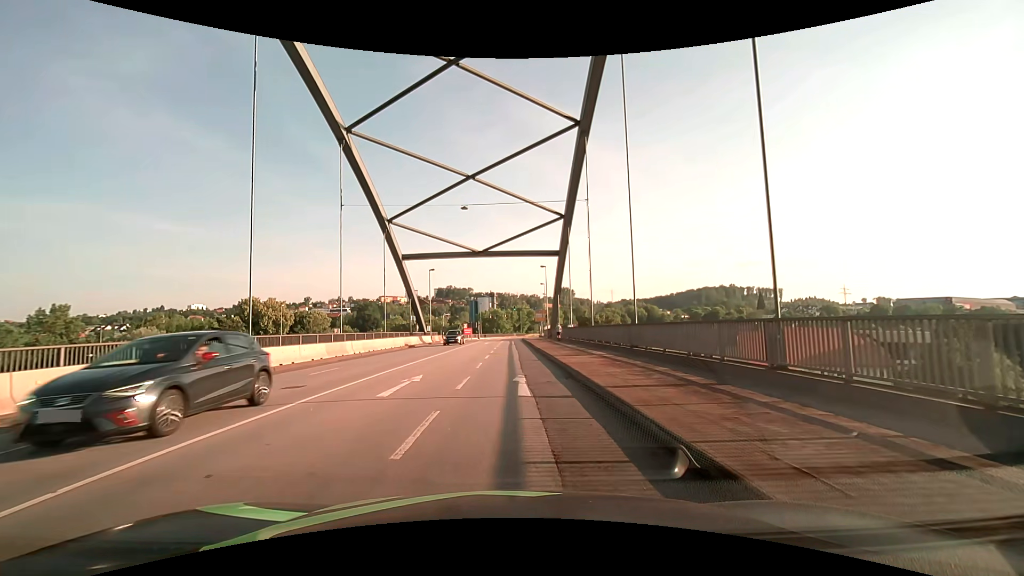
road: primary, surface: asphalt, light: Day
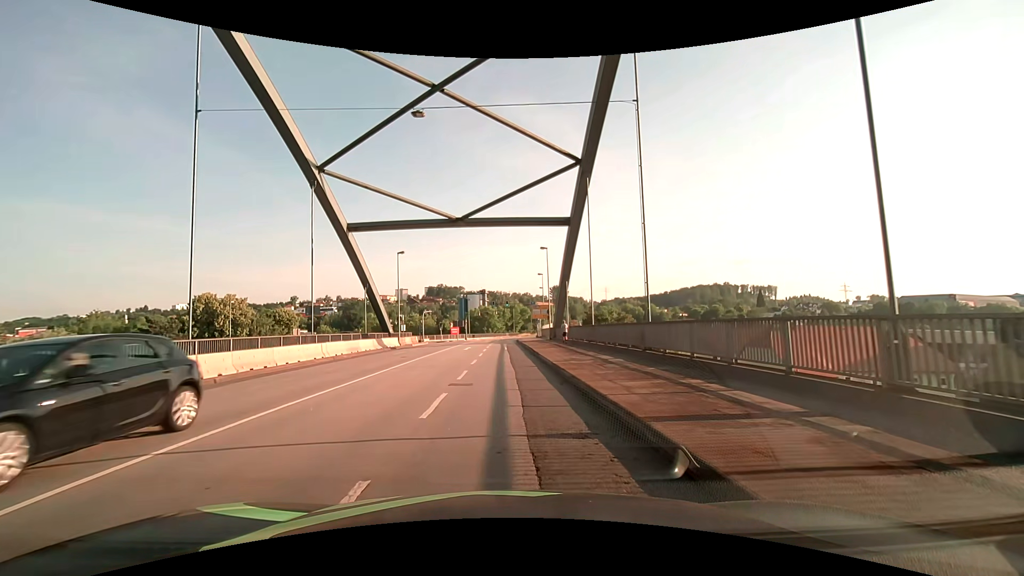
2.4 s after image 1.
(+0.3, +15.6) m; +2°
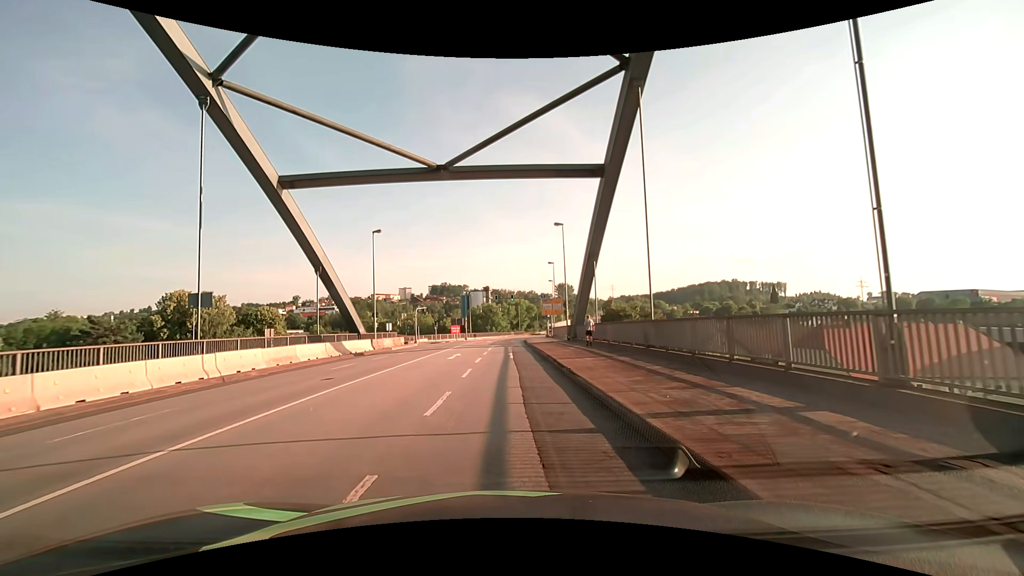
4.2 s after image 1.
(-0.1, +11.9) m; -2°
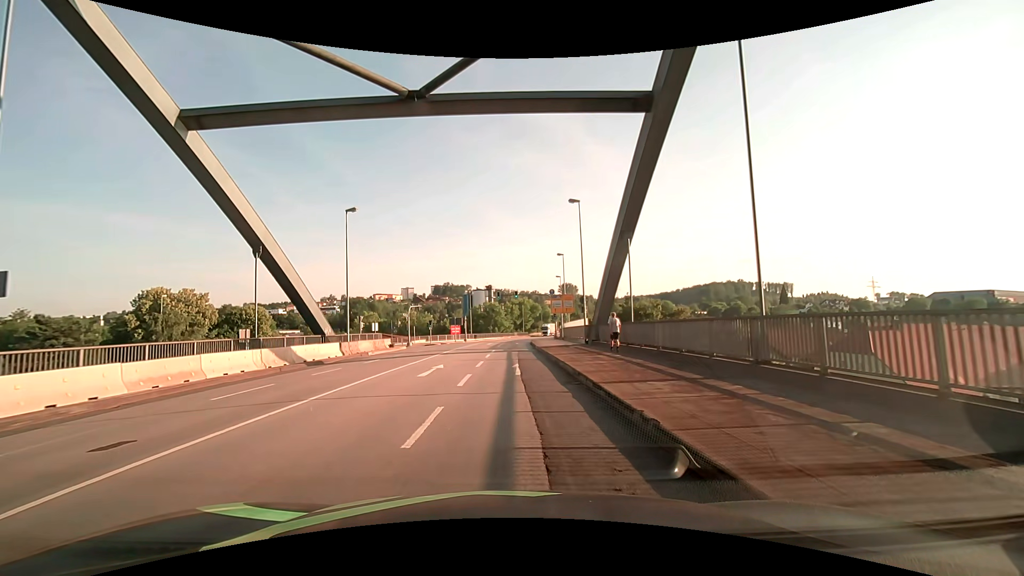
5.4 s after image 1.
(+0.1, +8.1) m; 0°
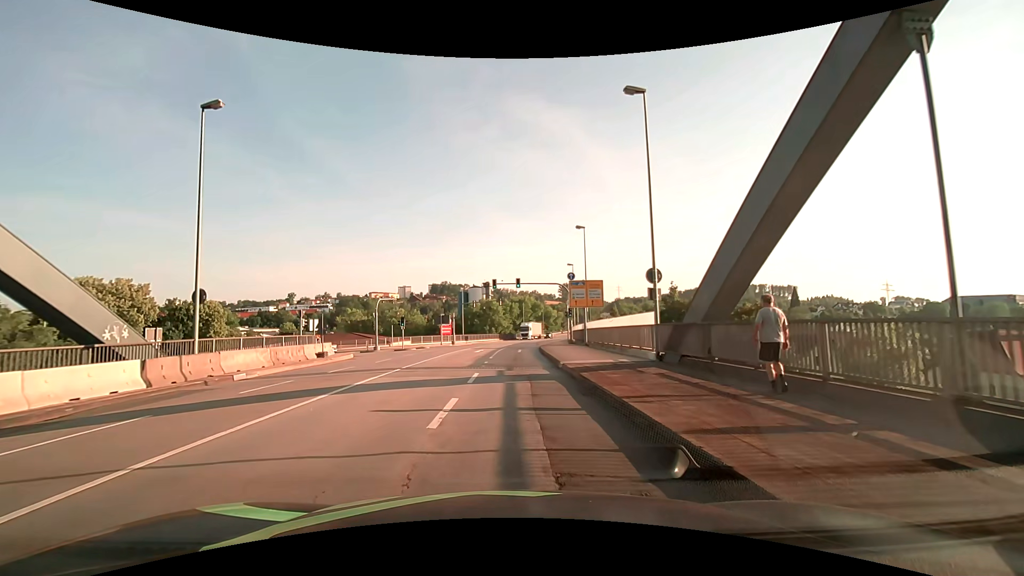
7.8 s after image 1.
(+0.1, +16.9) m; 0°
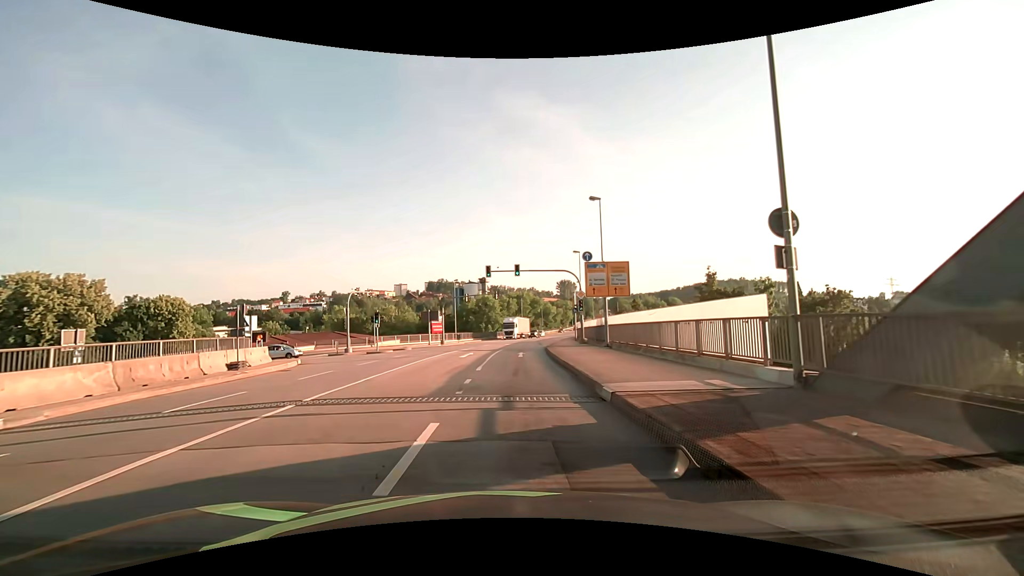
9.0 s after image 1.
(+0.1, +8.8) m; +1°
(0, +10) (0, +20) (0, +30) (+1, +40) (+2, +50) (+3, +60) (+5, +70) (+6, +80) (+8, +89) (+10, +99) m
